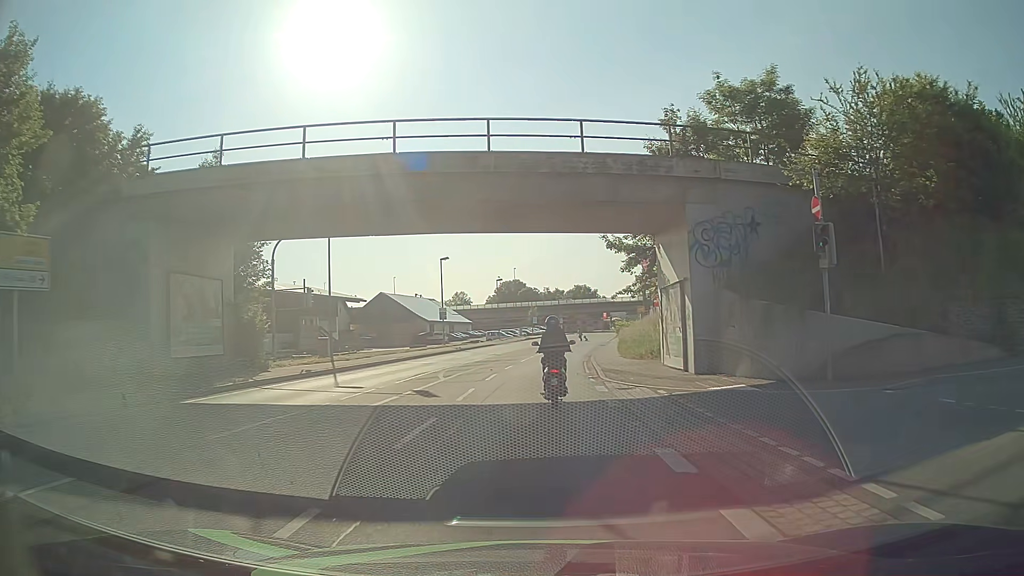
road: primary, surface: asphalt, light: Day
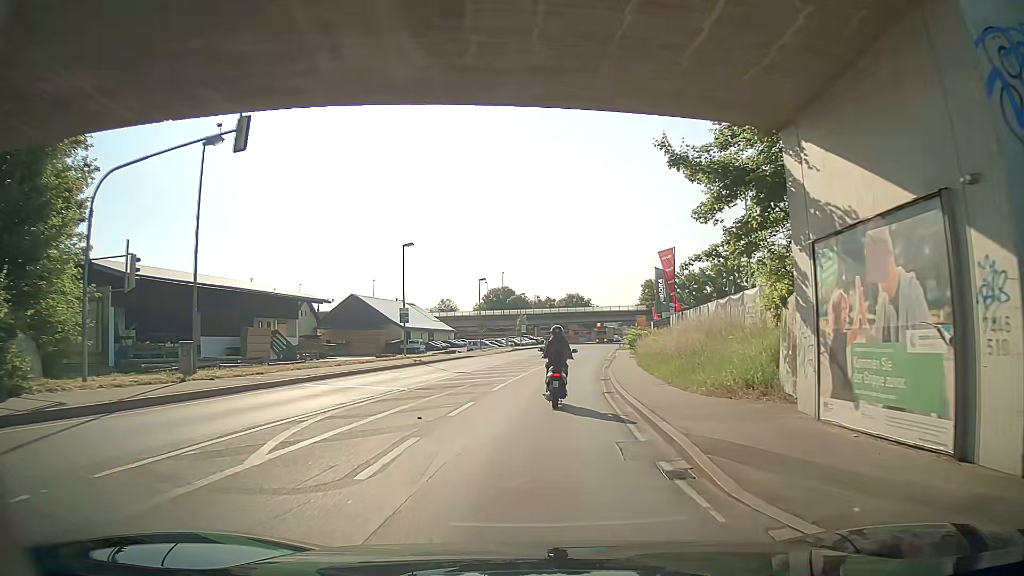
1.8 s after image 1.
(+0.1, +14.0) m; +1°
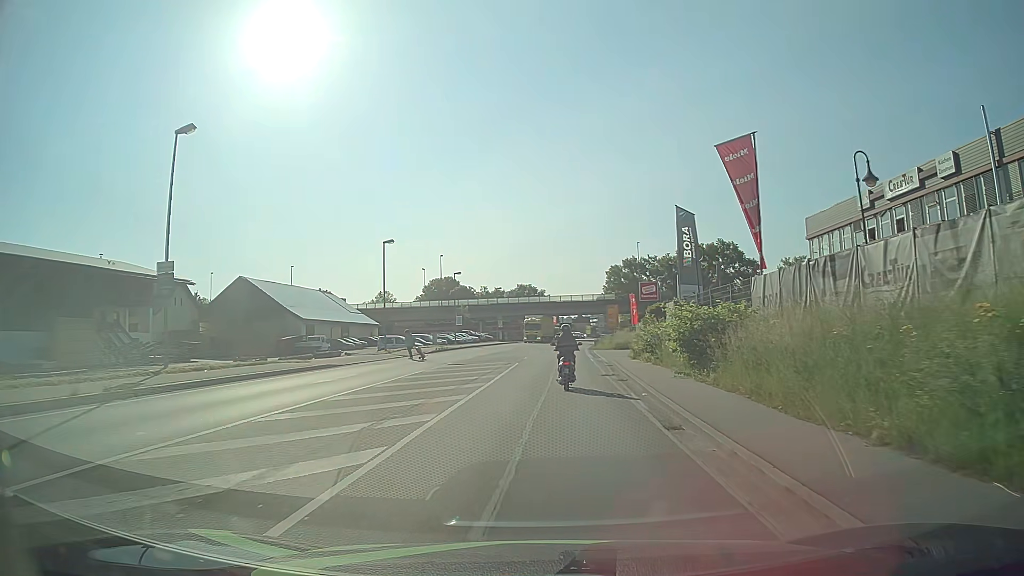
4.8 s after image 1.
(+1.0, +27.2) m; +5°
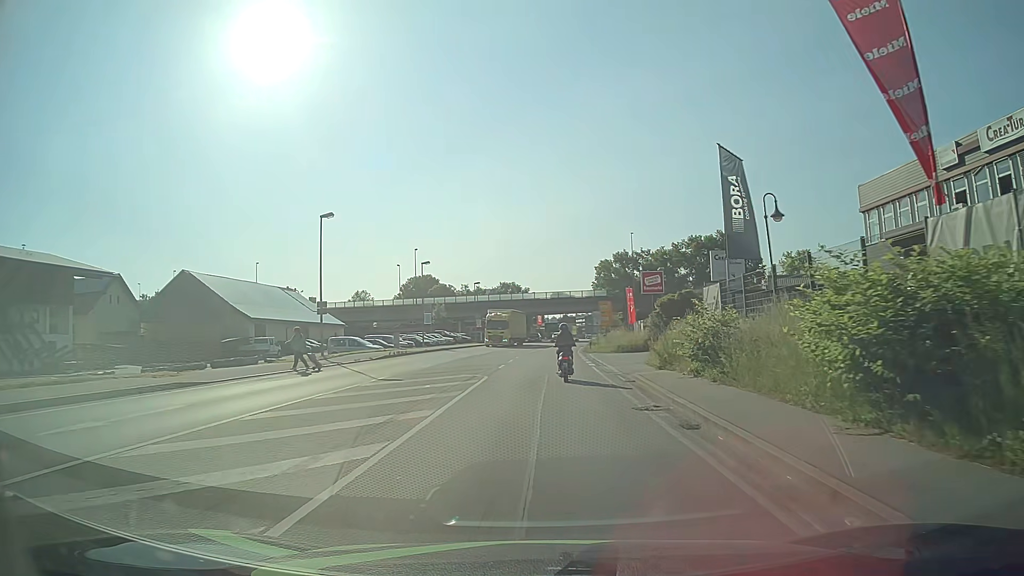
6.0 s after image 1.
(+0.1, +11.5) m; +1°
